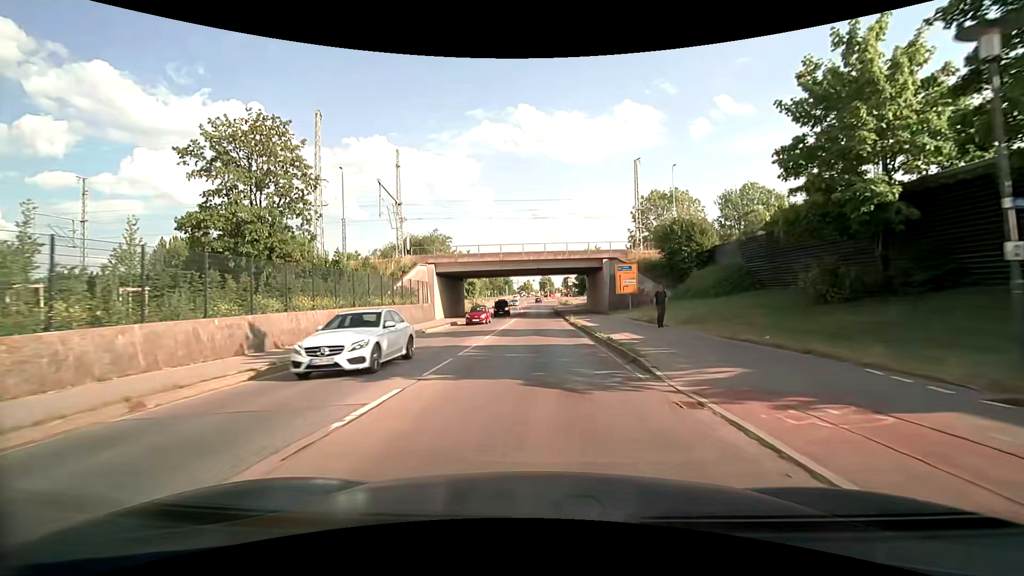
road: secondary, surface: asphalt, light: Day
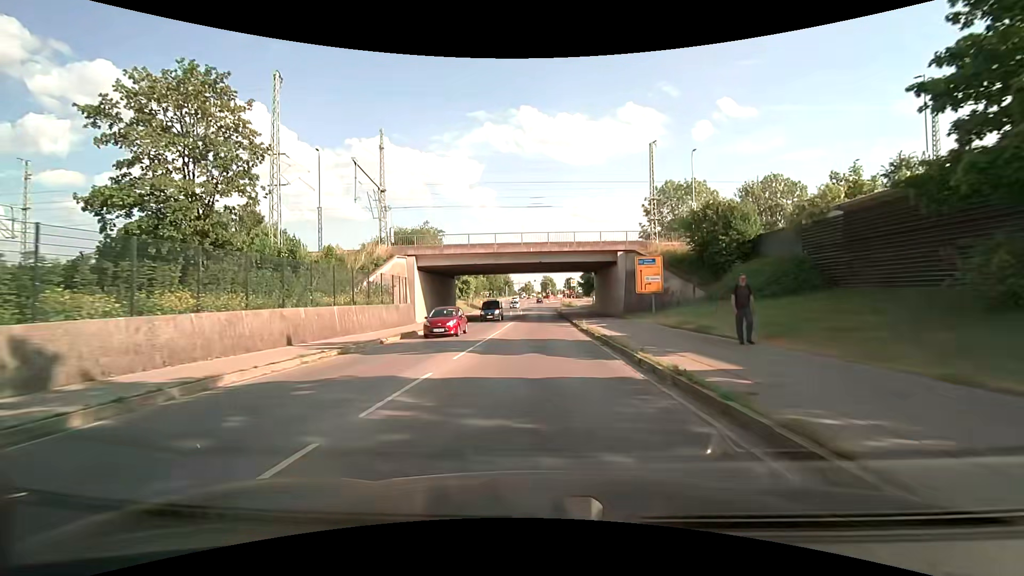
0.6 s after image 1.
(0.0, +8.0) m; 0°
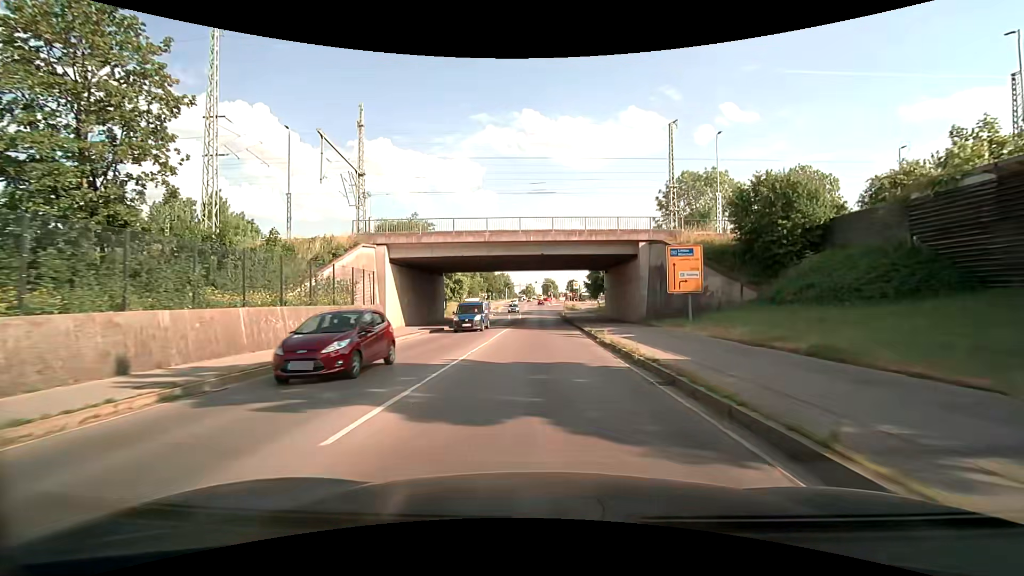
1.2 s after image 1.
(0.0, +8.0) m; 0°
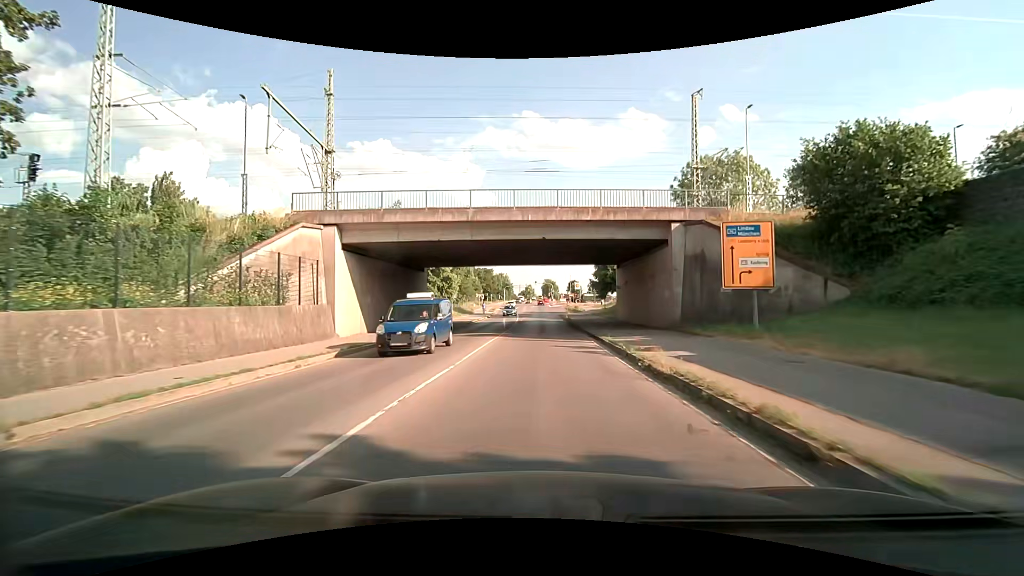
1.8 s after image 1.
(0.0, +7.9) m; 0°
